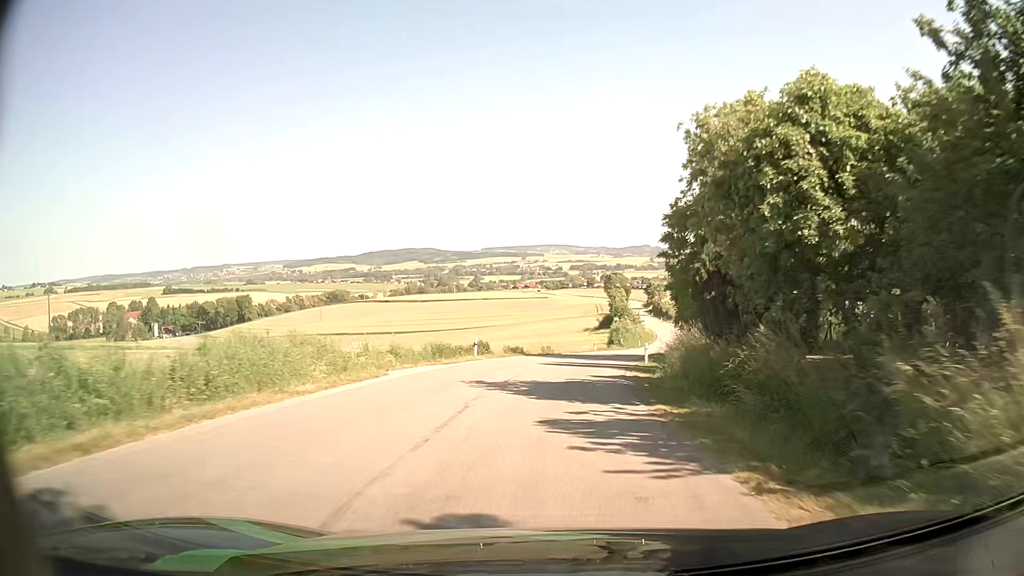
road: tertiary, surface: asphalt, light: Day
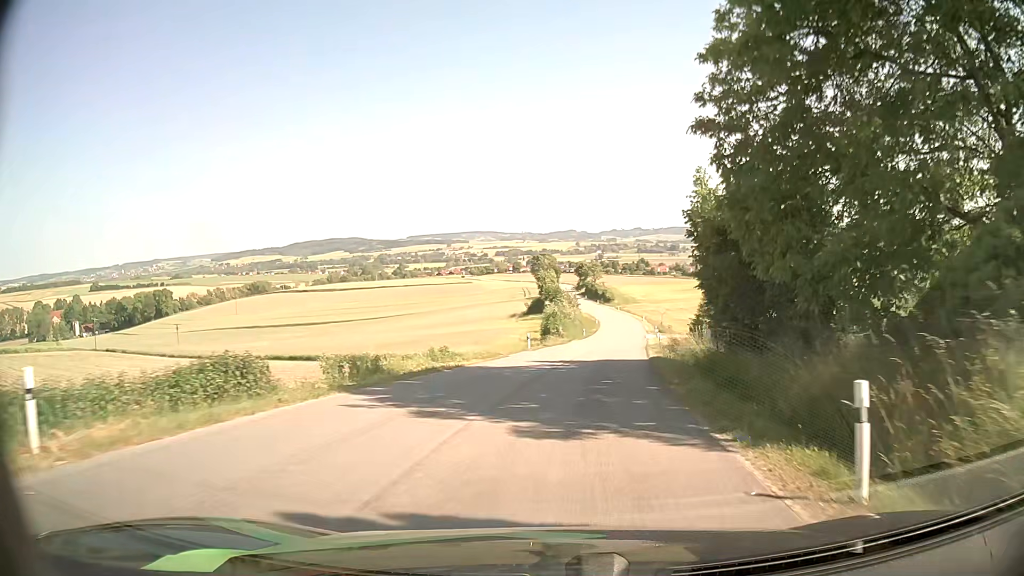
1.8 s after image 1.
(+1.0, +23.9) m; +6°
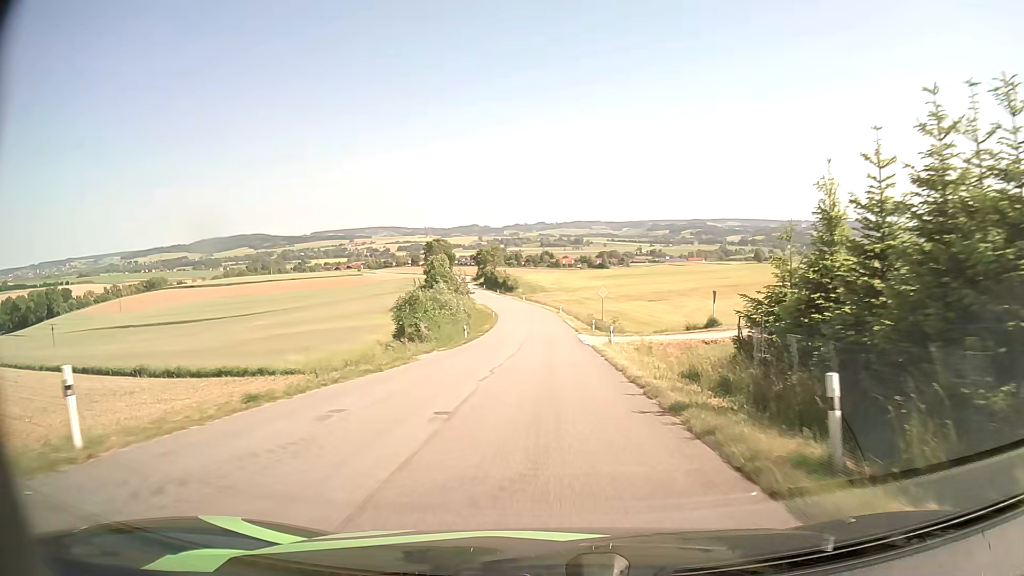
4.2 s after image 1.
(+3.0, +32.2) m; +8°
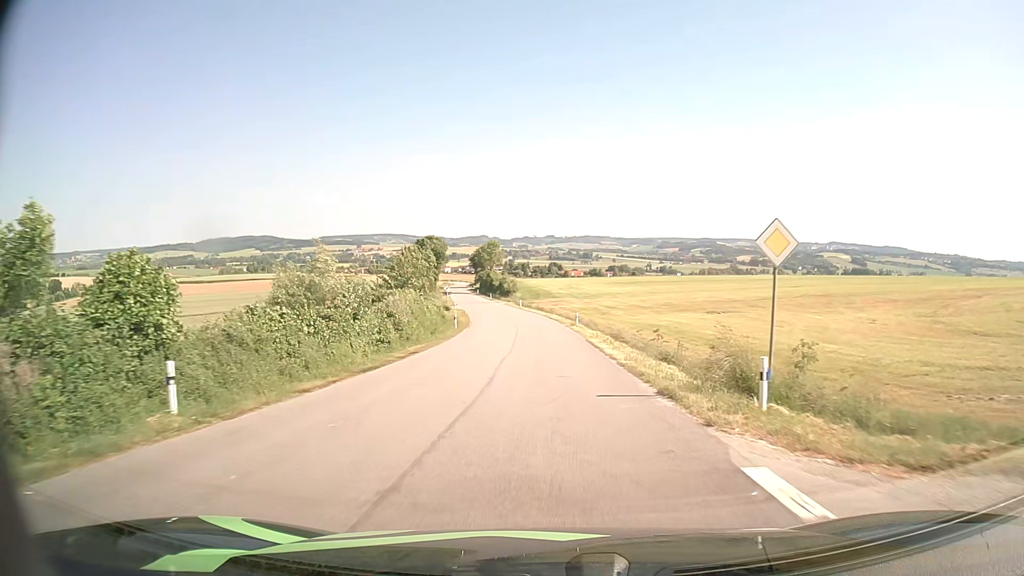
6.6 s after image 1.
(0.0, +33.2) m; -1°
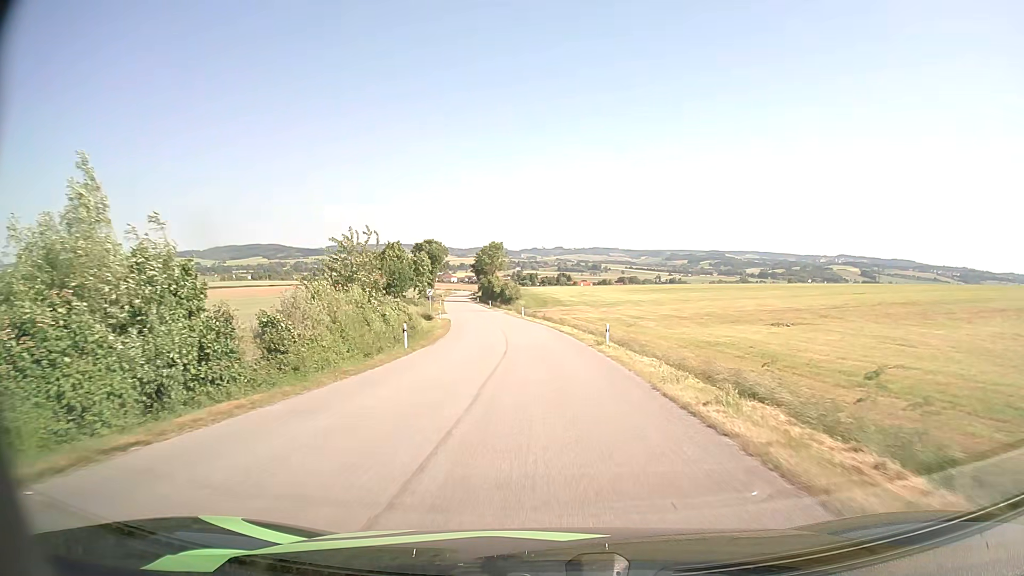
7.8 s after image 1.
(0.0, +16.6) m; -1°
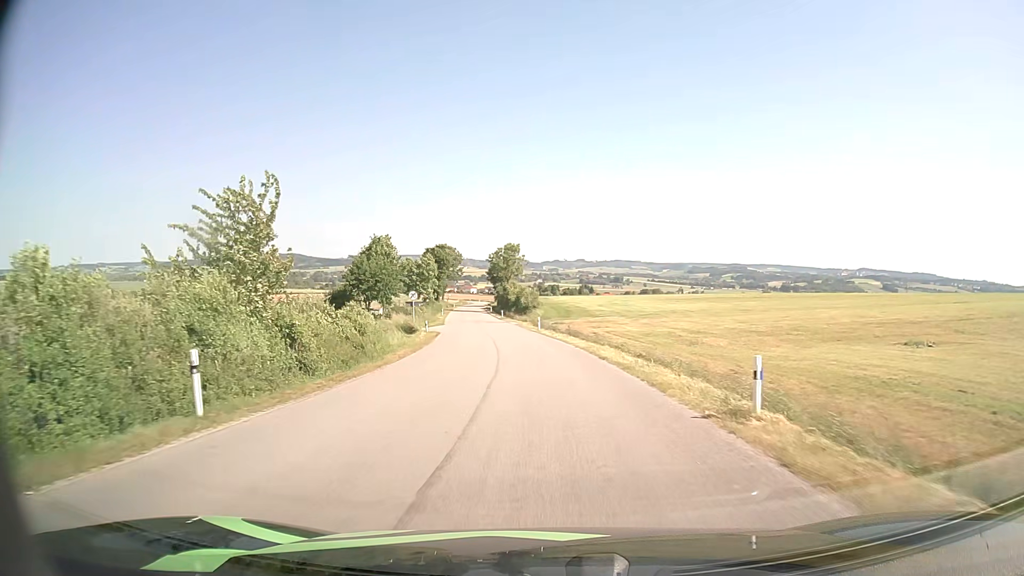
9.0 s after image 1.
(-0.2, +16.5) m; -2°
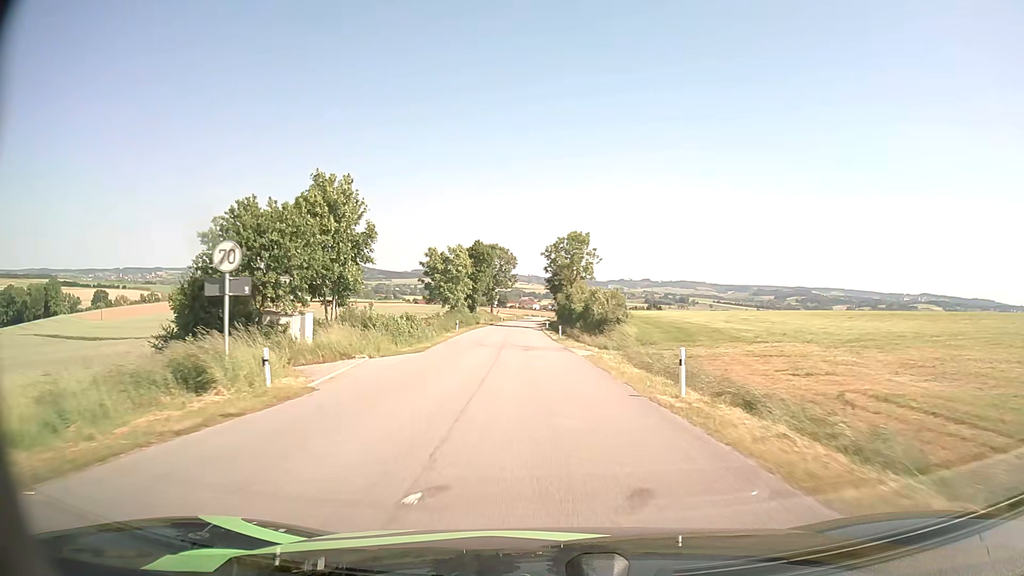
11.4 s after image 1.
(-1.7, +34.3) m; -5°
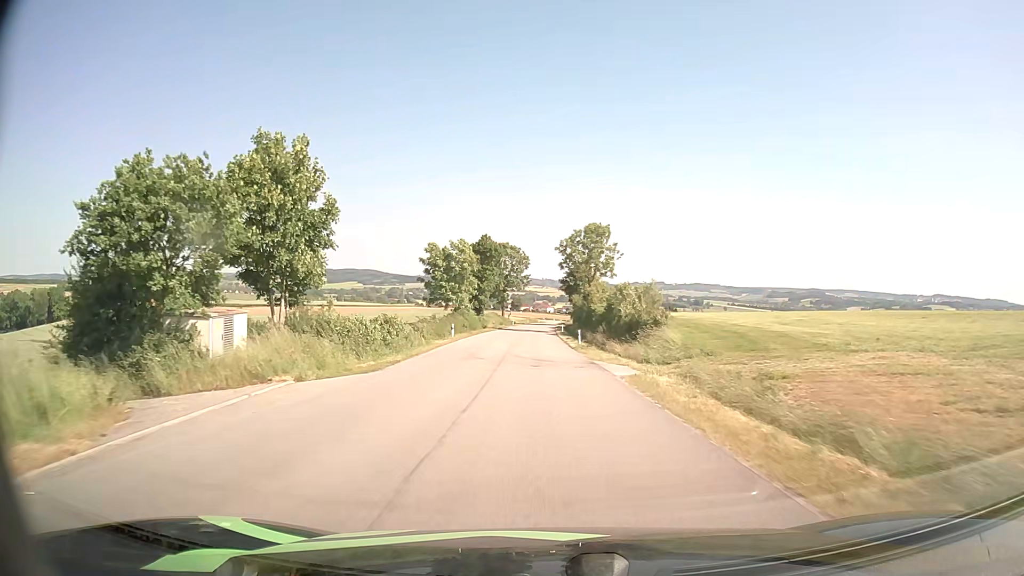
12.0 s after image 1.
(-0.1, +9.1) m; -1°
(0, +10) (0, +20) (-1, +30) (-1, +40) (-1, +50) (-1, +60) (-1, +70) (-1, +80) (-1, +90) (-1, +100) m
